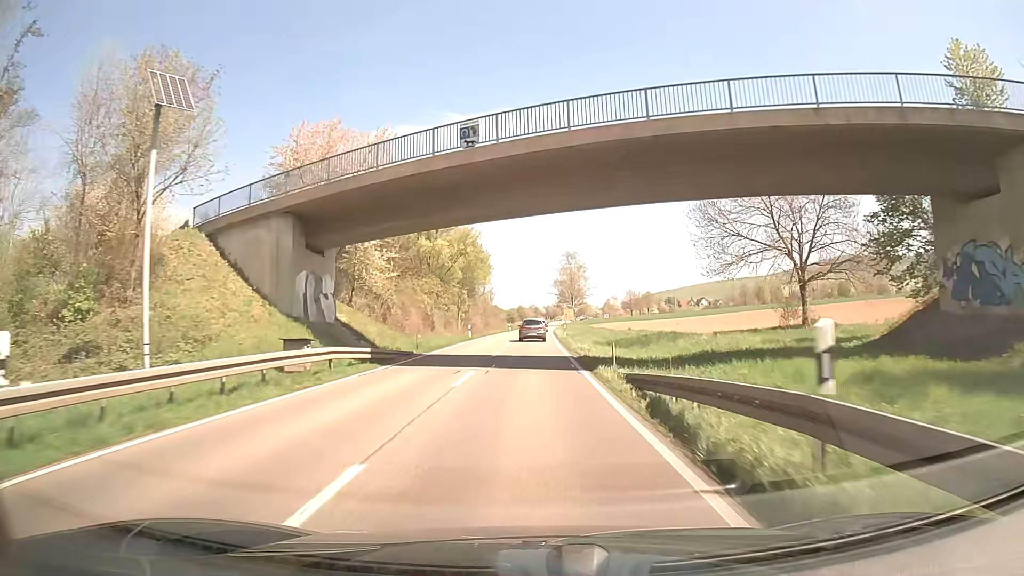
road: primary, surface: asphalt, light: Day
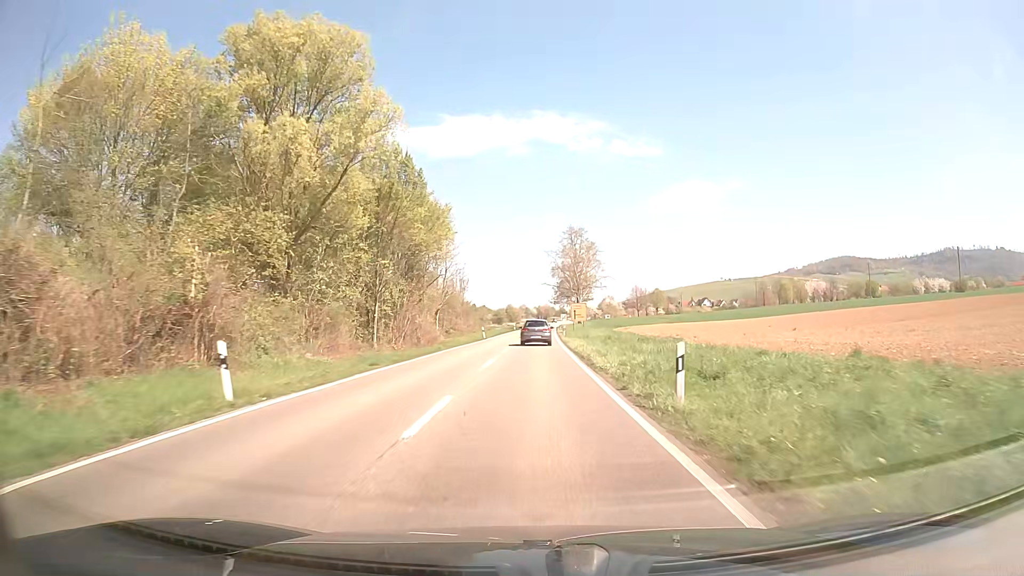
(+0.6, +42.5) m; +1°
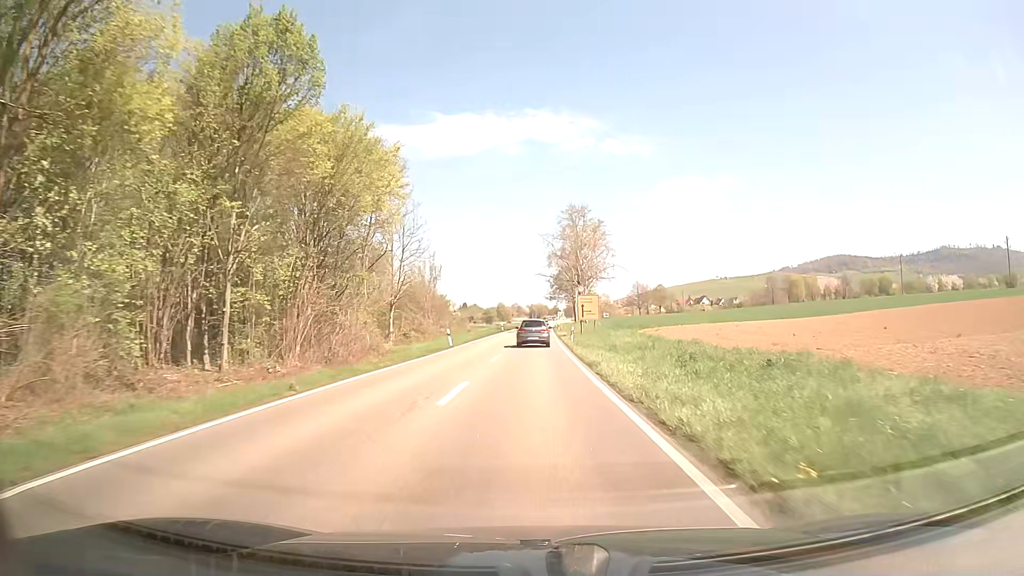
(+0.1, +21.1) m; +1°
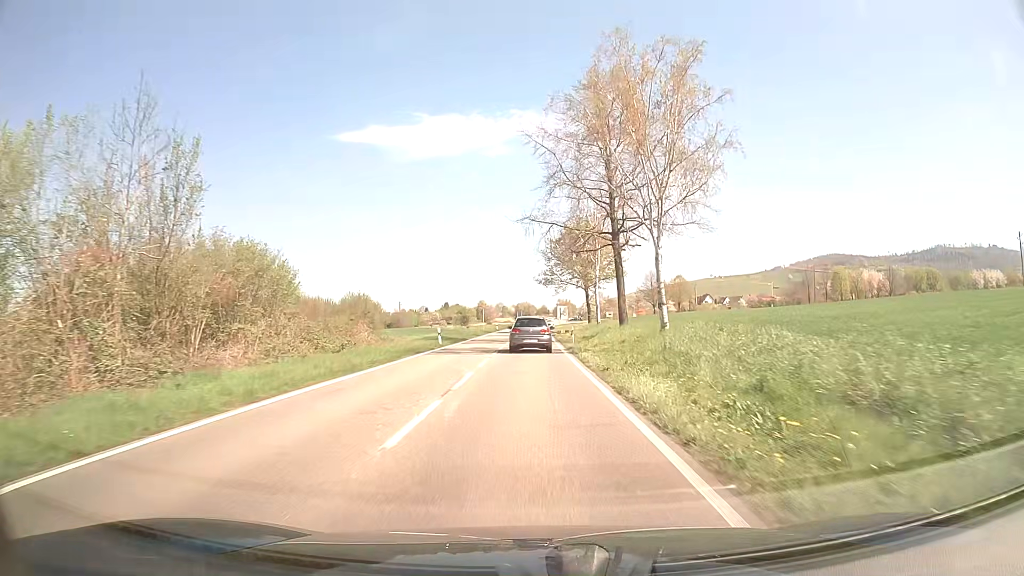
(+0.7, +52.0) m; +1°
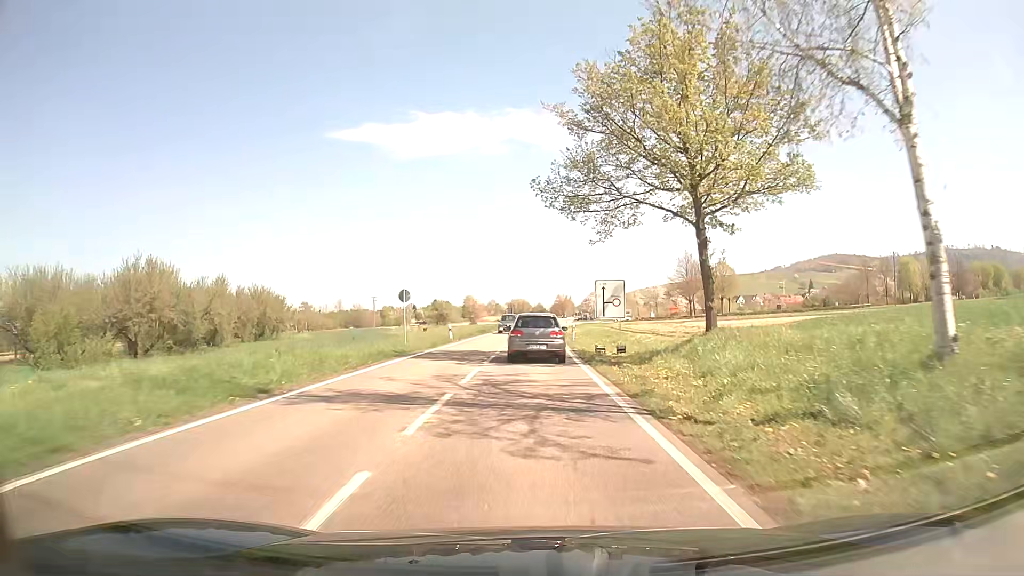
(+0.1, +47.6) m; 0°
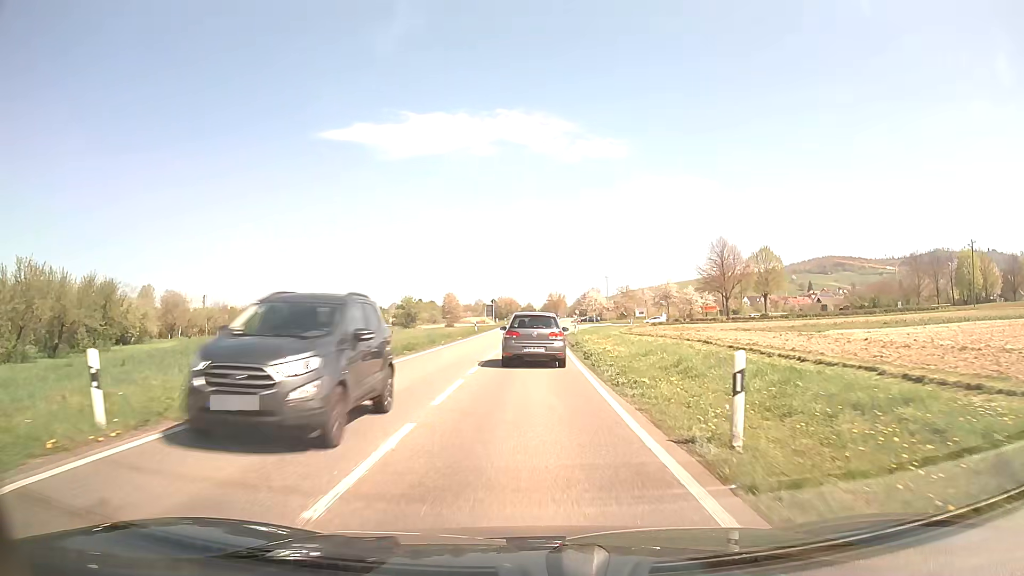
(+0.2, +33.4) m; +1°
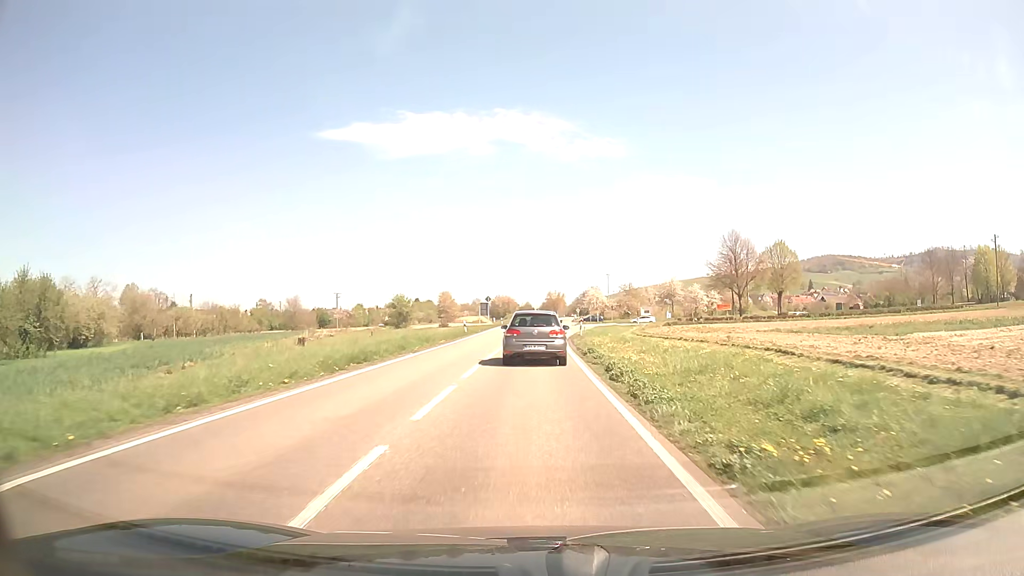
(0.0, +7.7) m; 0°
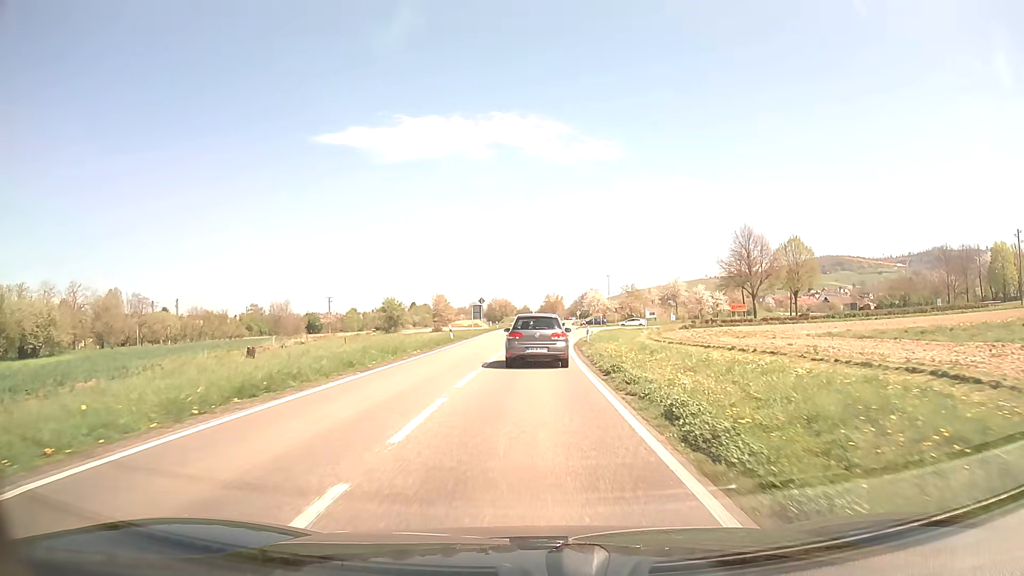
(0.0, +7.5) m; 0°
(0, +10) (0, +20) (0, +30) (+1, +40) (+1, +50) (+2, +60) (+2, +70) (+3, +80) (+3, +90) (+4, +100) m
